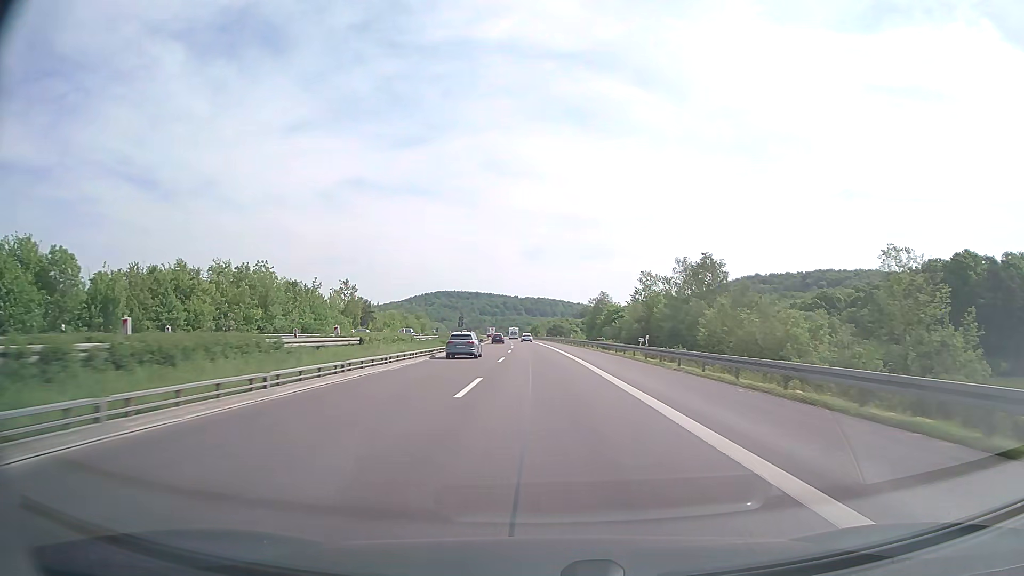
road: motorway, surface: concrete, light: Day
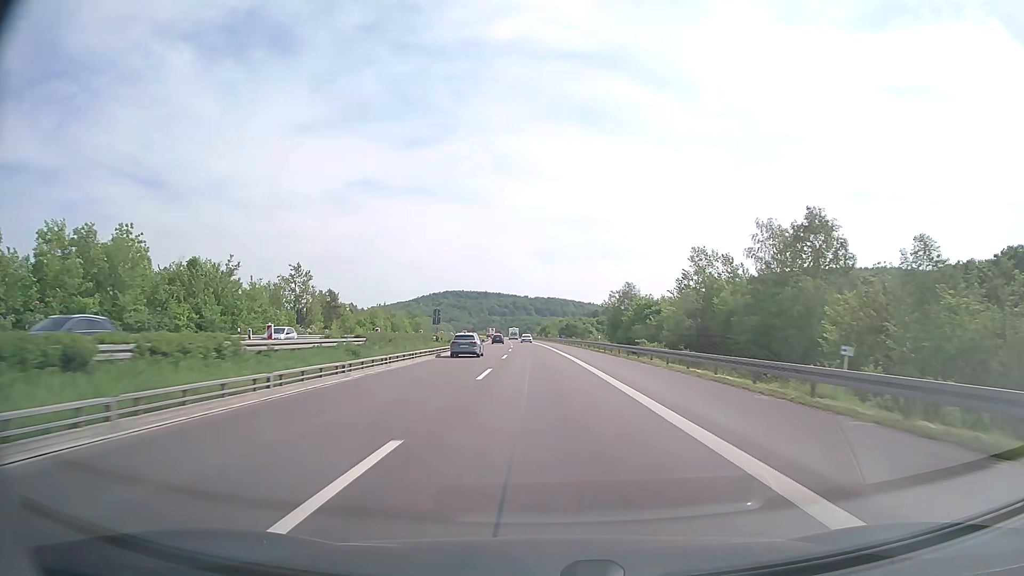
(-0.3, +29.8) m; -1°
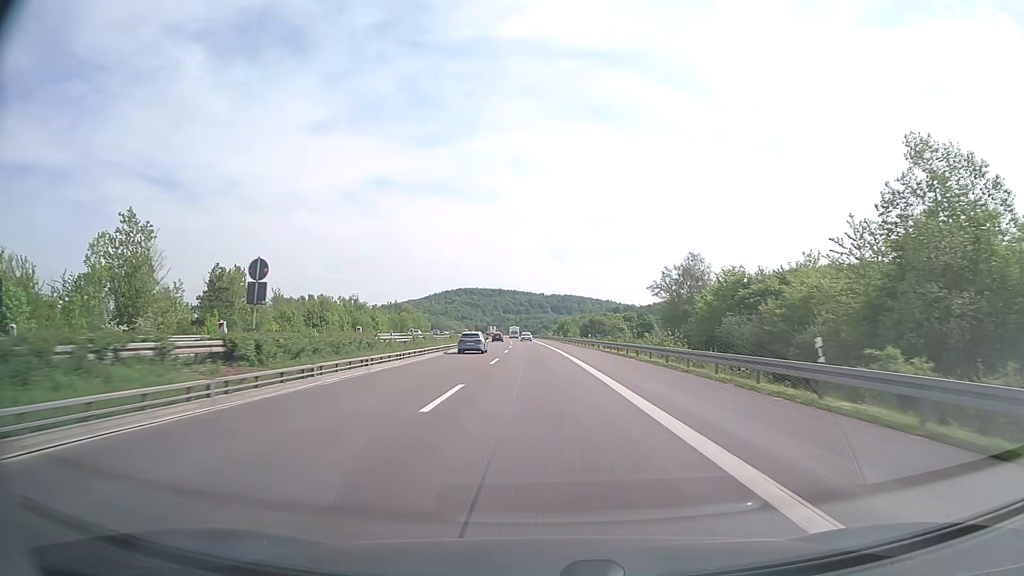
(-0.4, +44.7) m; -1°
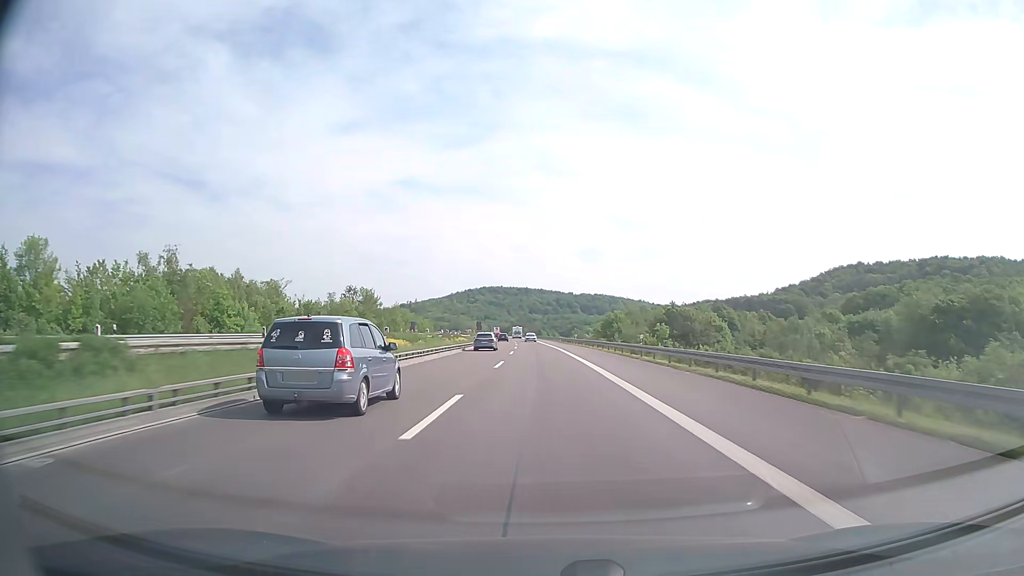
(-1.7, +74.8) m; -2°
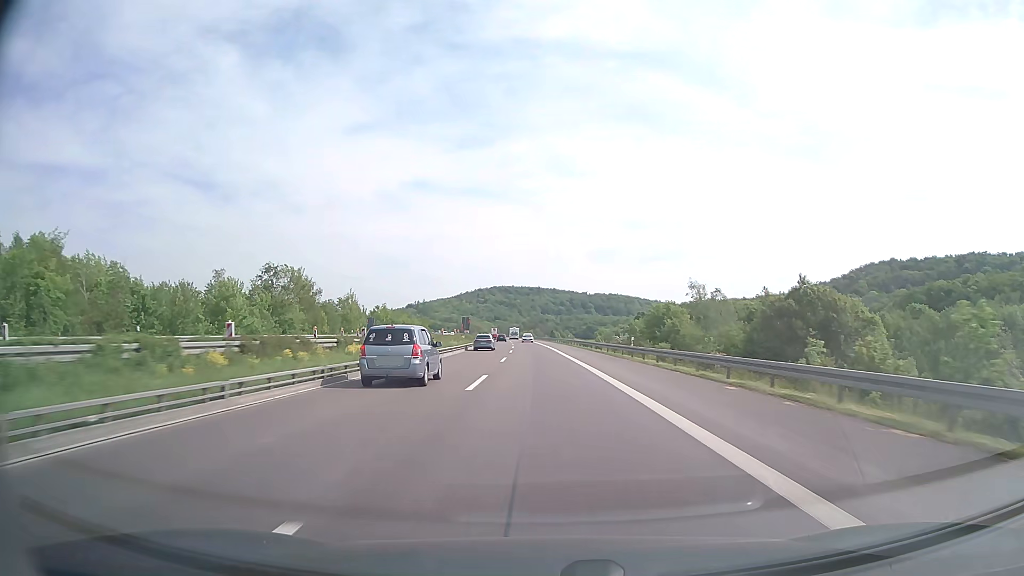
(-0.3, +45.8) m; -1°
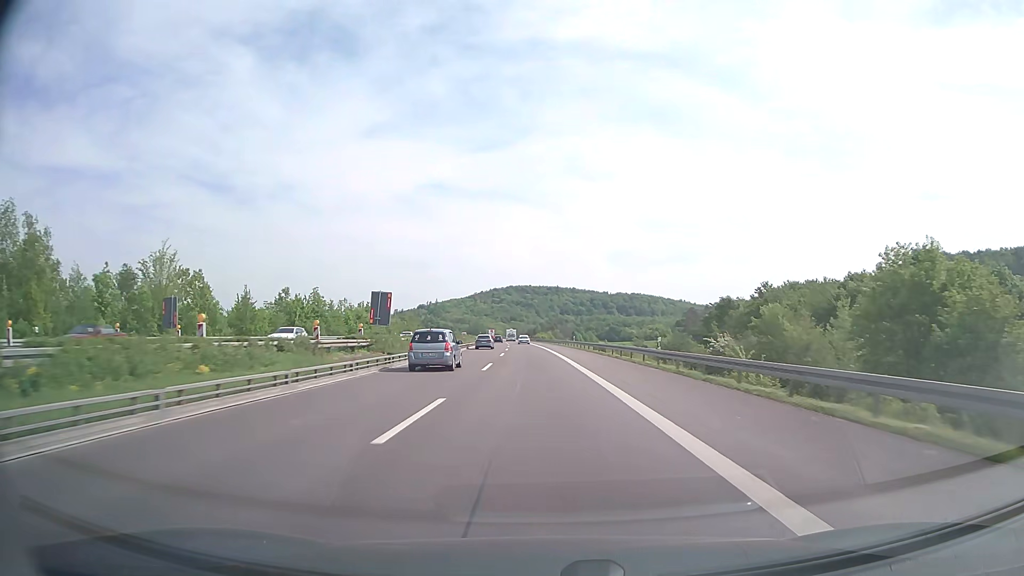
(-0.9, +62.2) m; -2°
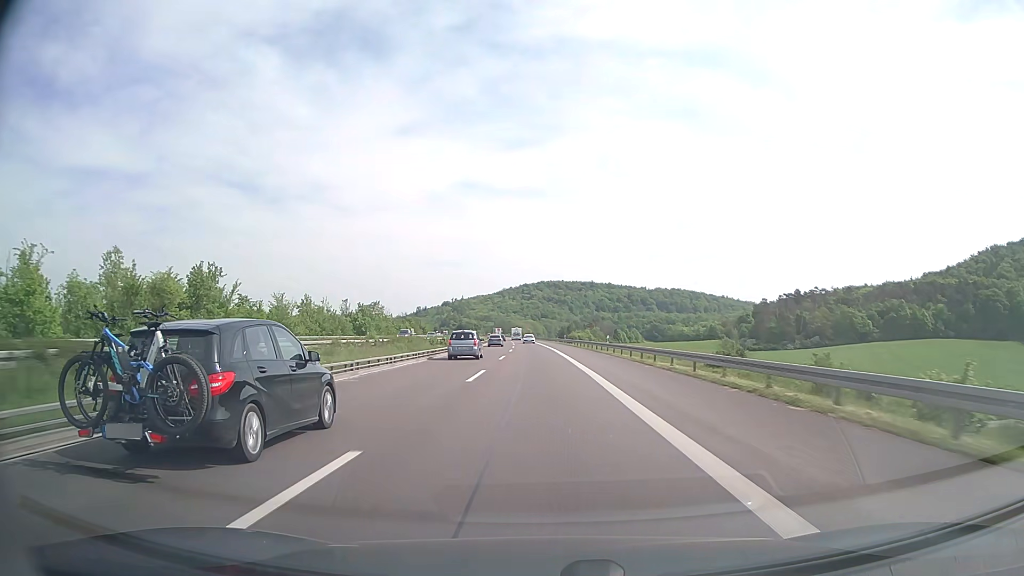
(-1.8, +78.5) m; -3°
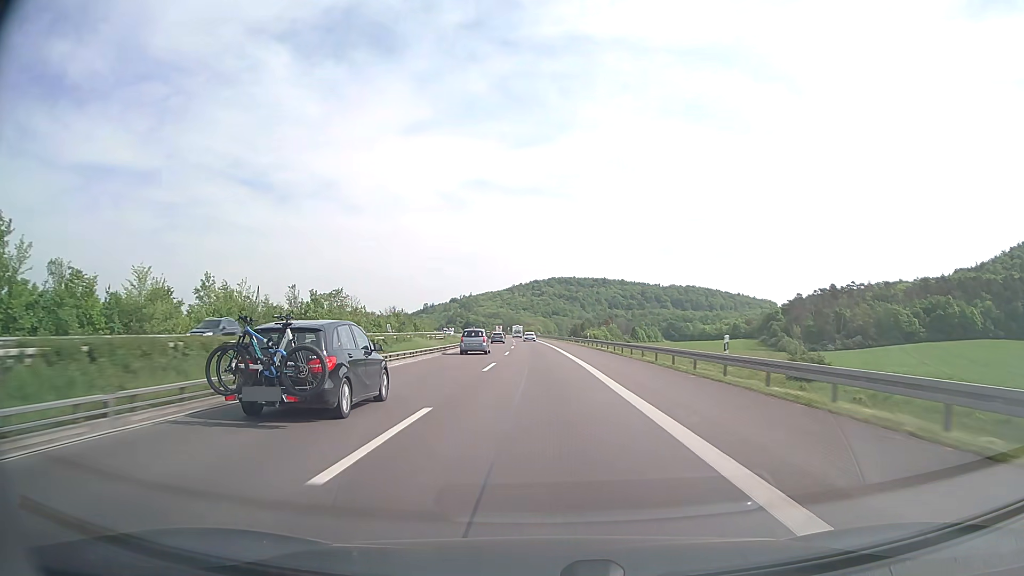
(-0.3, +31.6) m; -1°
(0, +10) (0, +20) (0, +30) (0, +40) (0, +50) (-1, +60) (-1, +70) (-1, +80) (-2, +90) (-2, +100) m
